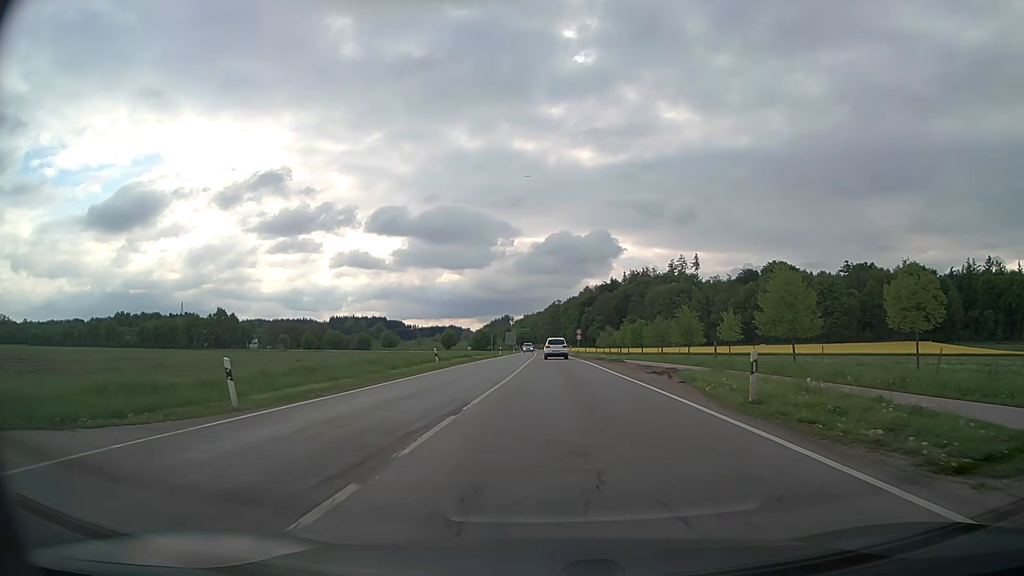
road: secondary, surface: asphalt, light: Day
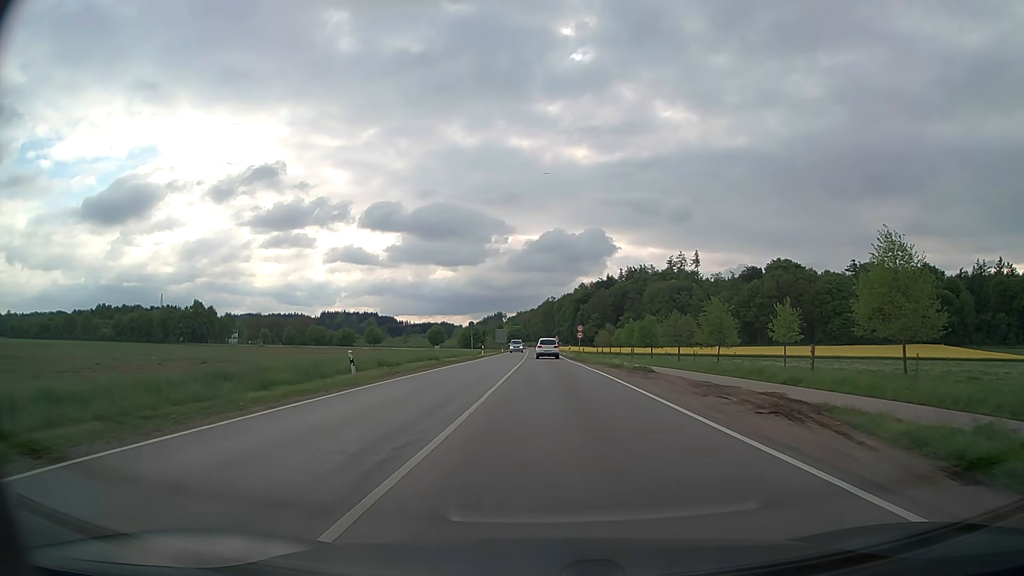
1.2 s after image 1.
(0.0, +15.2) m; 0°
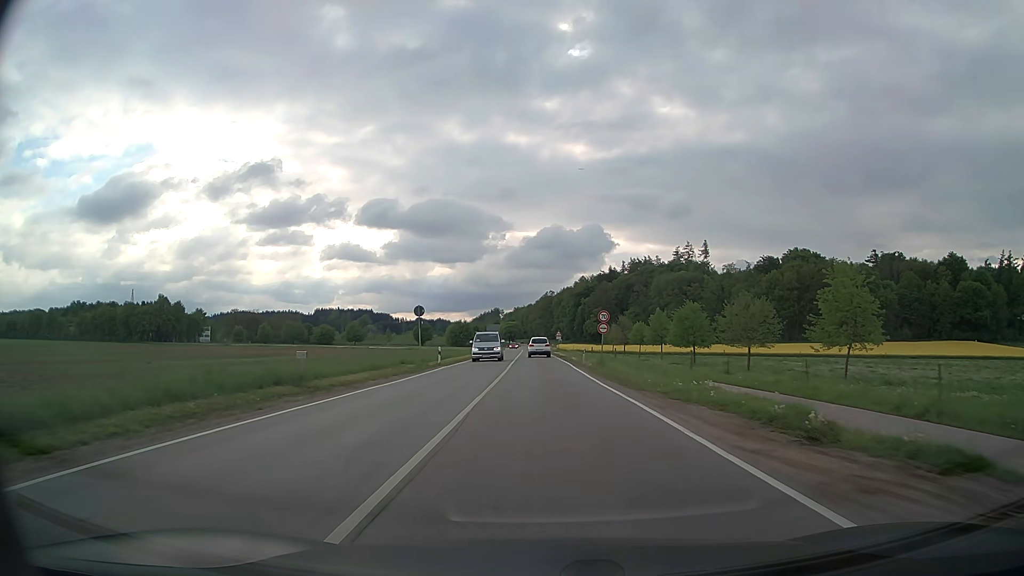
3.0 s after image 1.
(+0.1, +26.0) m; 0°
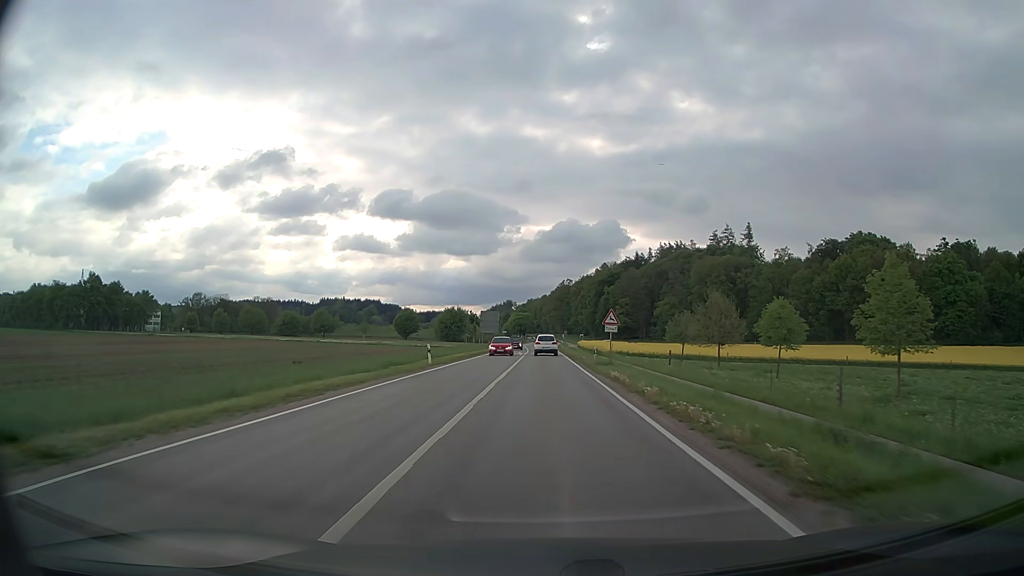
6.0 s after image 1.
(-0.6, +51.3) m; -1°
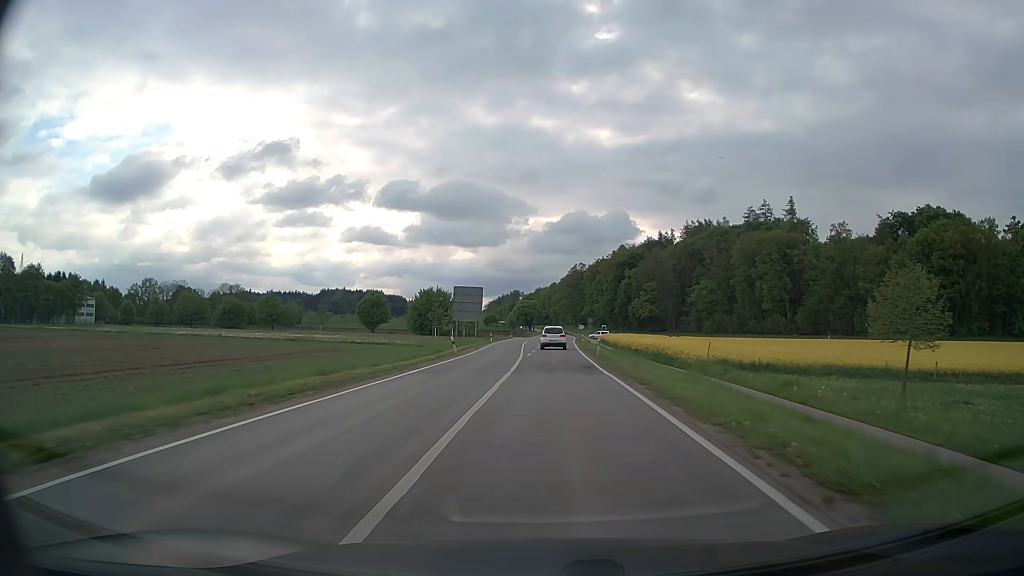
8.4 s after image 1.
(0.0, +44.9) m; -1°
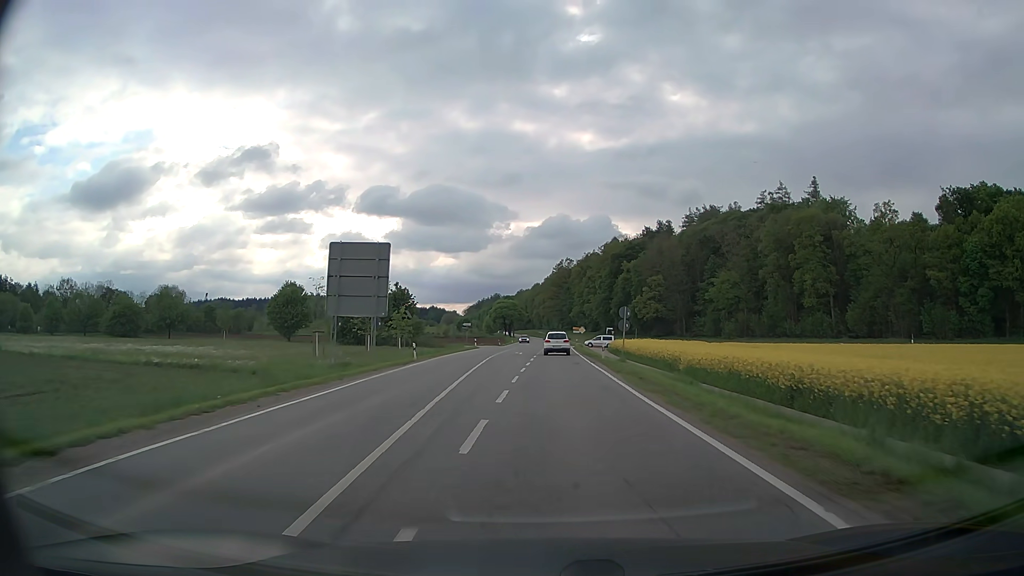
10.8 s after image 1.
(+0.1, +40.2) m; +1°
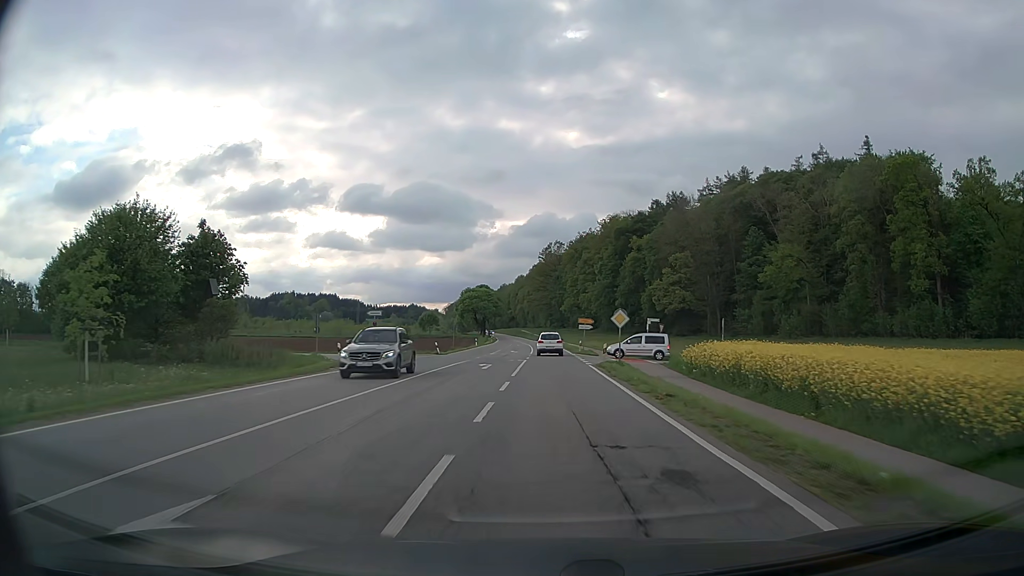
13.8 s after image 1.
(+0.6, +50.3) m; +1°
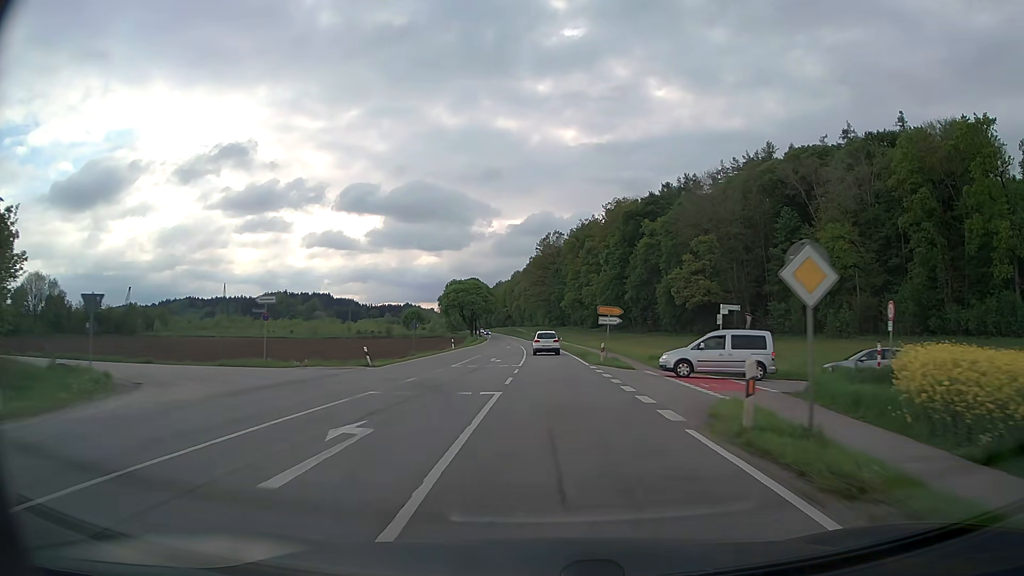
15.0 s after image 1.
(0.0, +21.6) m; 0°
(0, +10) (0, +20) (0, +30) (0, +40) (0, +50) (-1, +60) (-1, +70) (-2, +80) (-3, +90) (-3, +100) m
